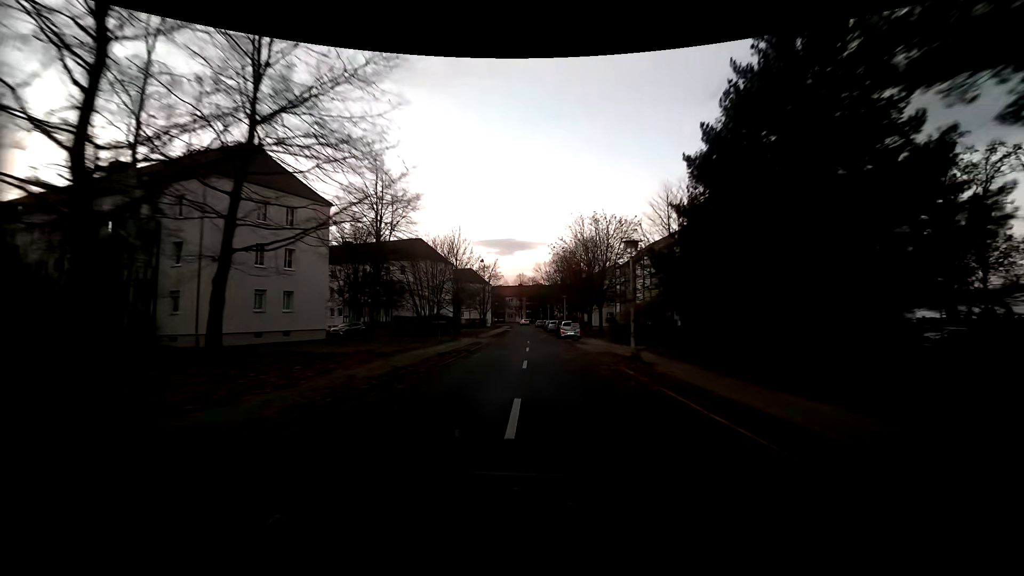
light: Sunrise
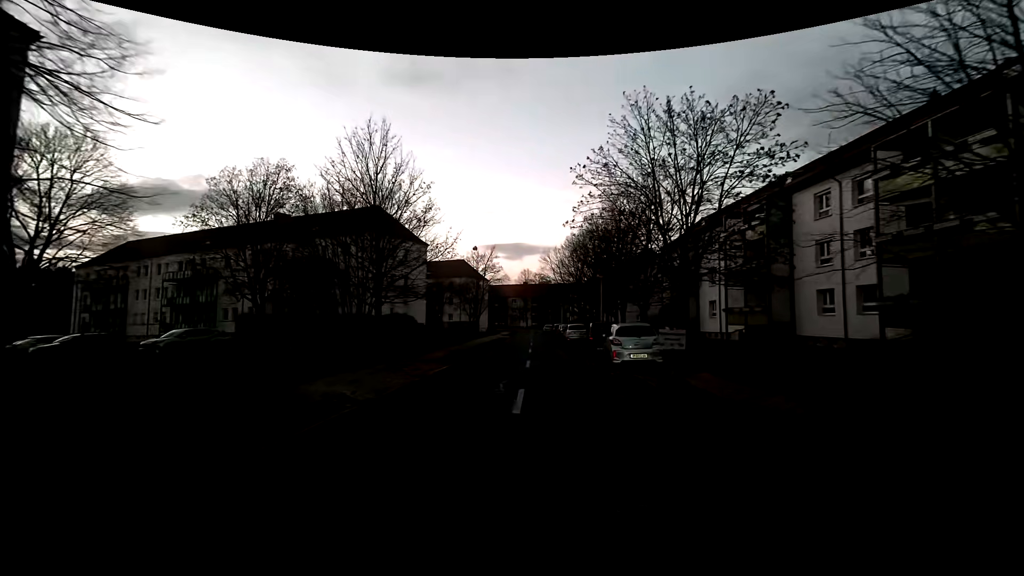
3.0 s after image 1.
(-0.6, +25.2) m; -1°
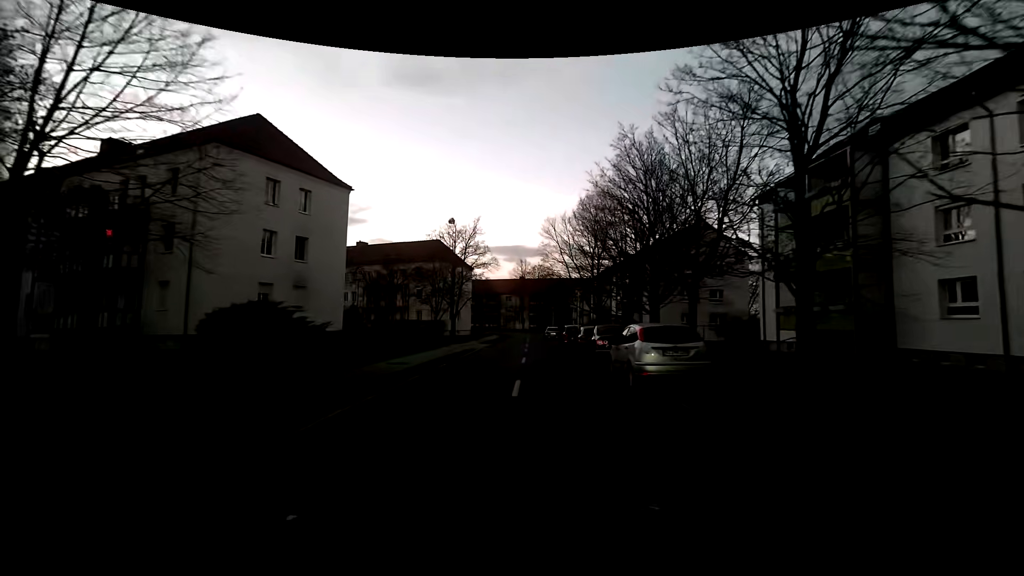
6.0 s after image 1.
(-0.5, +25.3) m; +1°
(0, +10) (-1, +20) (-1, +30) (-1, +40) (-2, +50) (-2, +60) (-2, +70) (-2, +80) (-3, +90) (-7, +99) m
